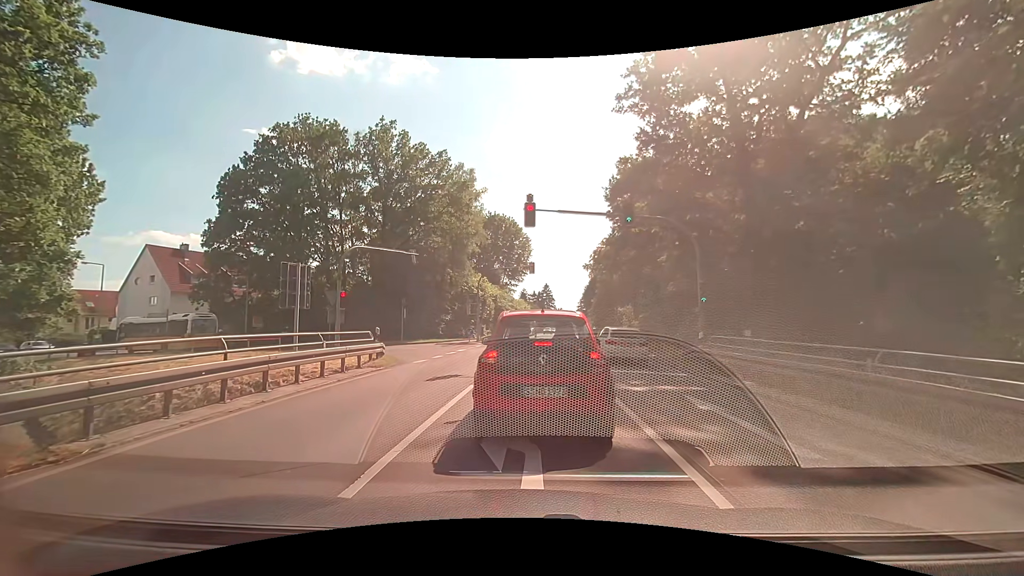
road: secondary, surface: asphalt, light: Day
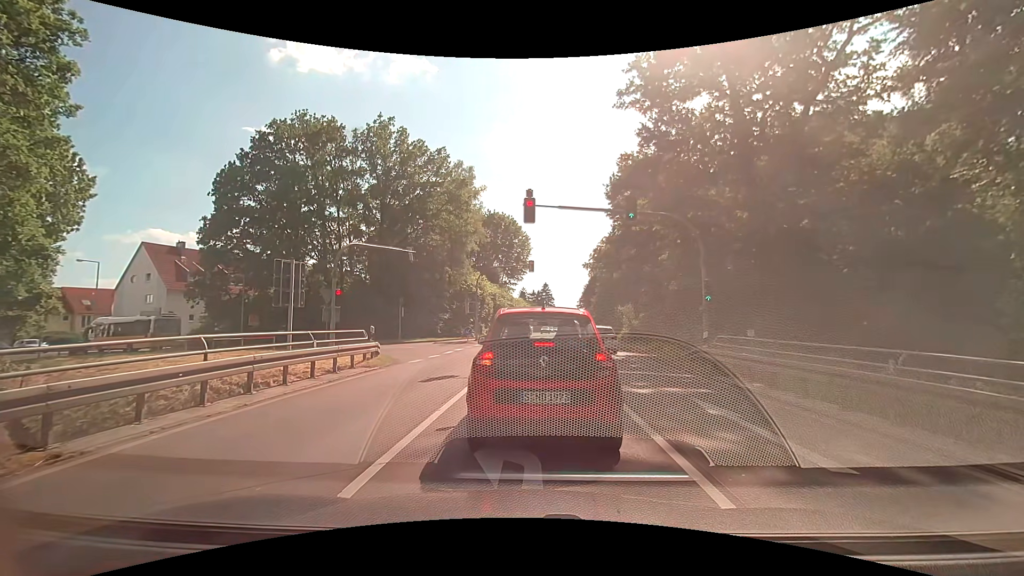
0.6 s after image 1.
(0.0, +0.5) m; 0°
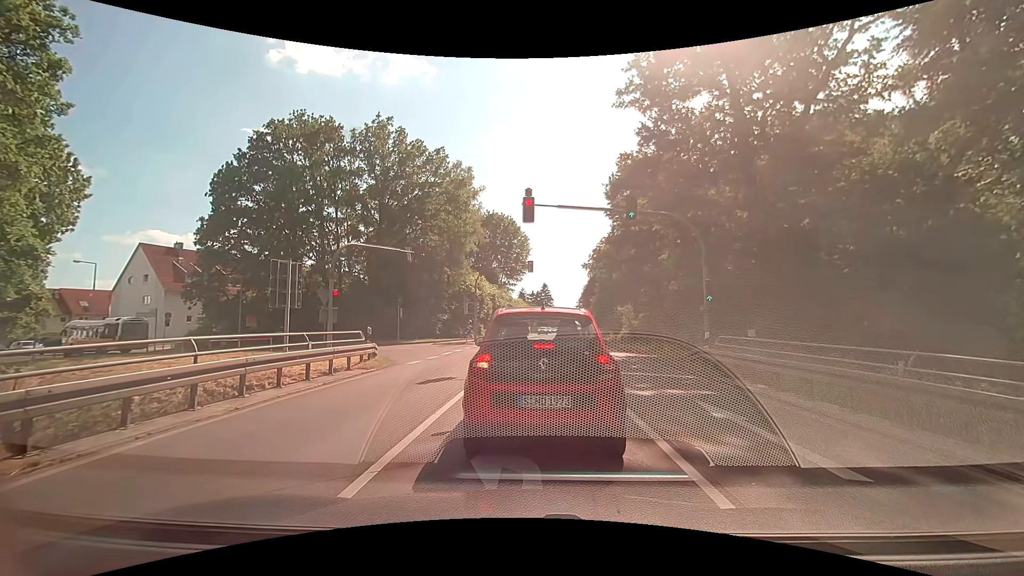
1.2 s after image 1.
(0.0, +0.2) m; 0°
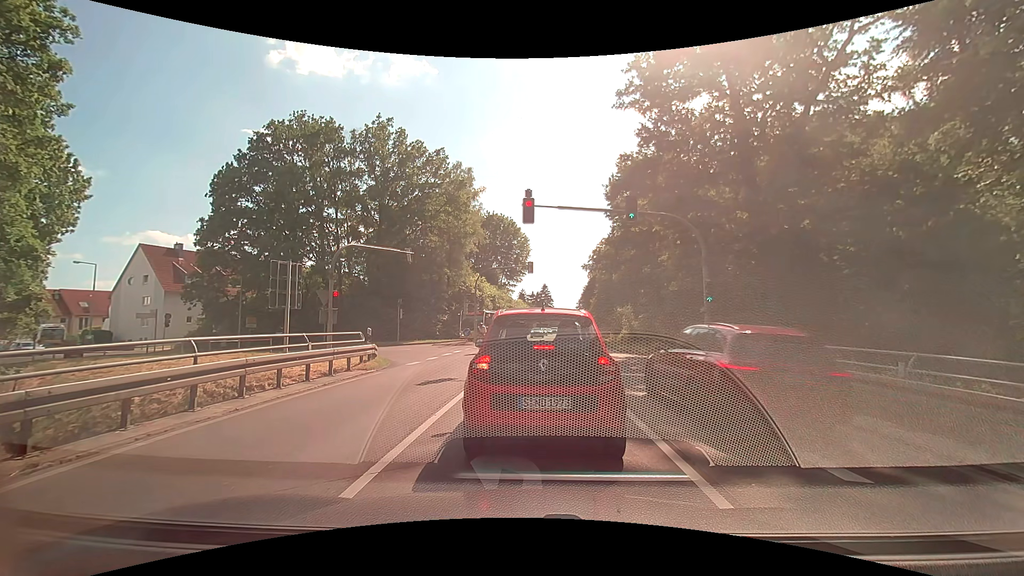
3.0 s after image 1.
(0.0, +0.1) m; 0°
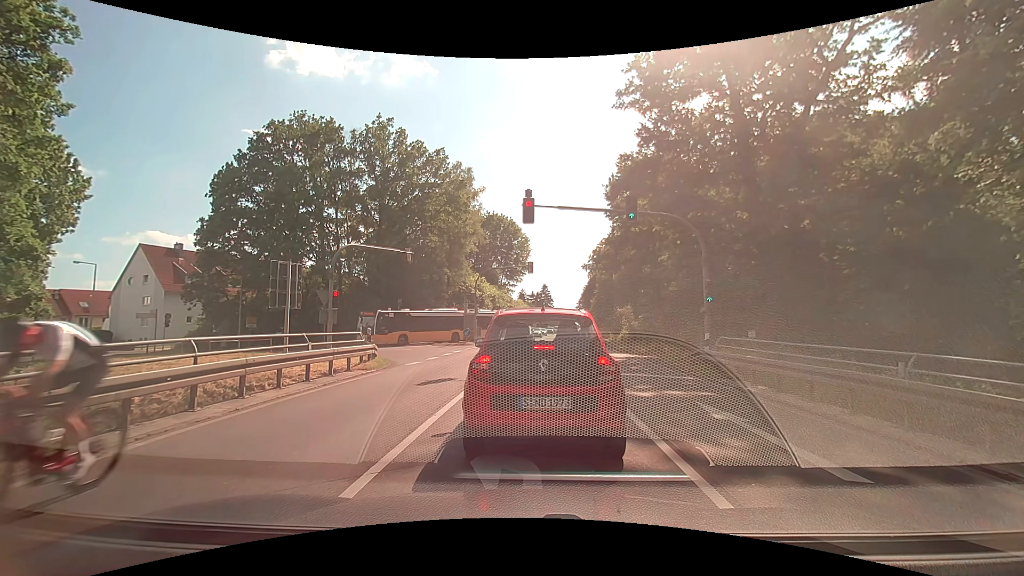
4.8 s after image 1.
(0.0, 0.0) m; 0°
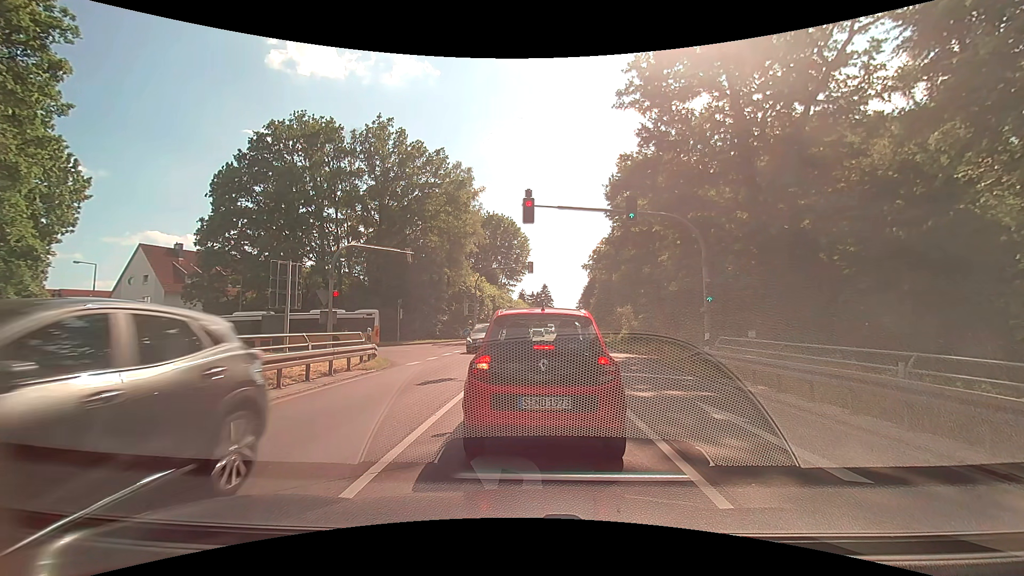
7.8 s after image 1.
(0.0, 0.0) m; 0°
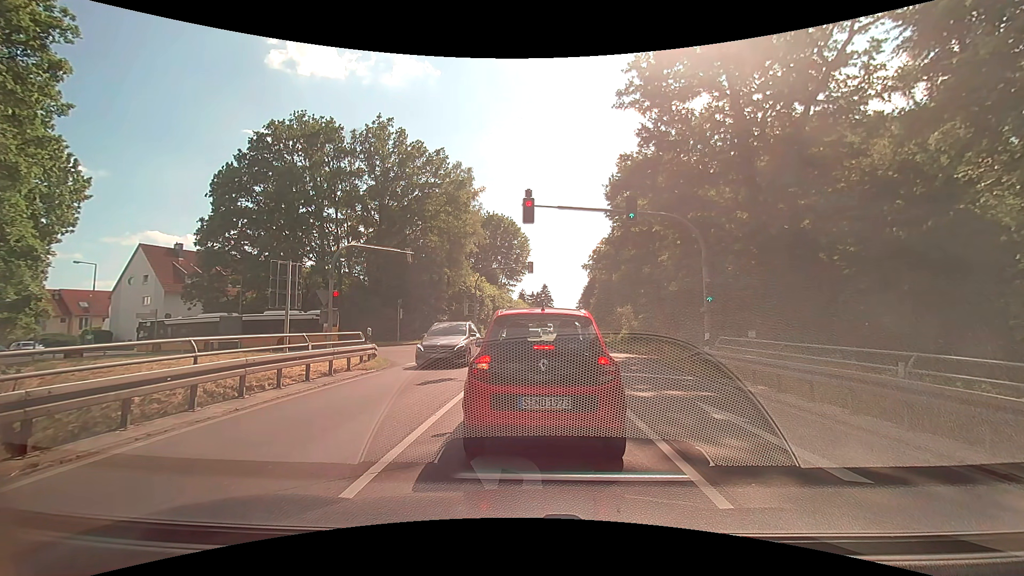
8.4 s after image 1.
(0.0, 0.0) m; 0°
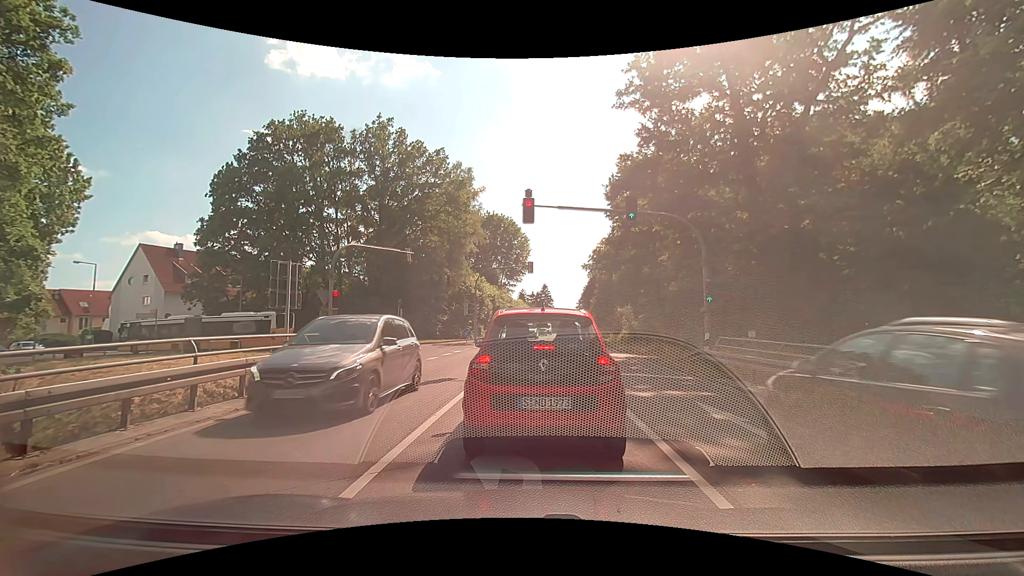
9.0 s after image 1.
(0.0, 0.0) m; 0°
